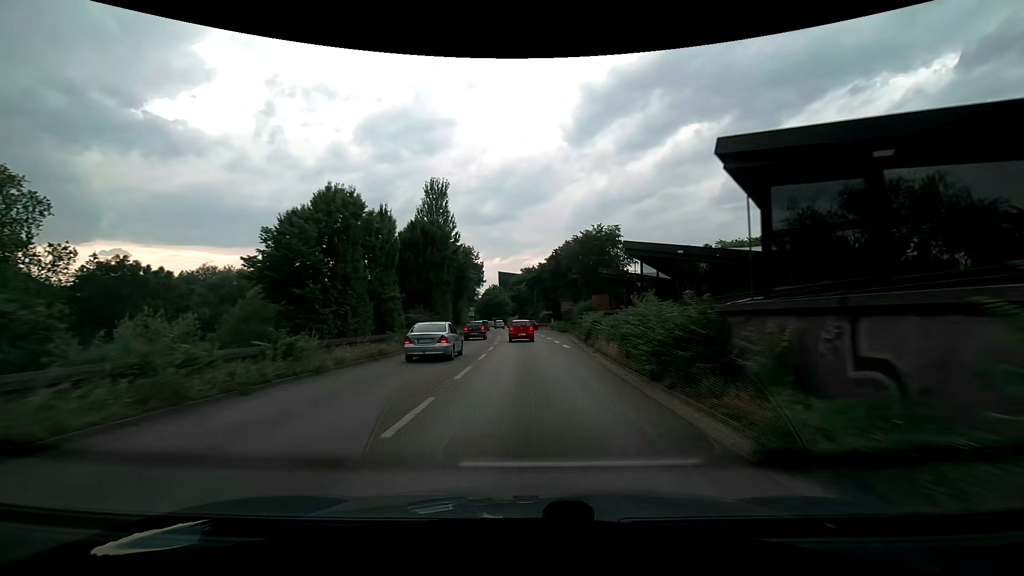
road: trunk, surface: asphalt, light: Day
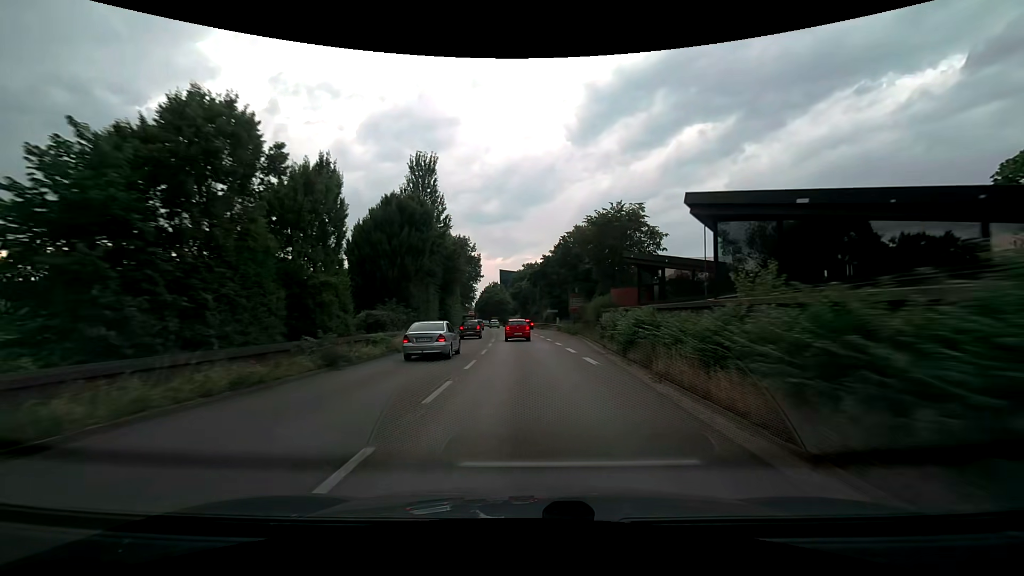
(0.0, +9.7) m; 0°
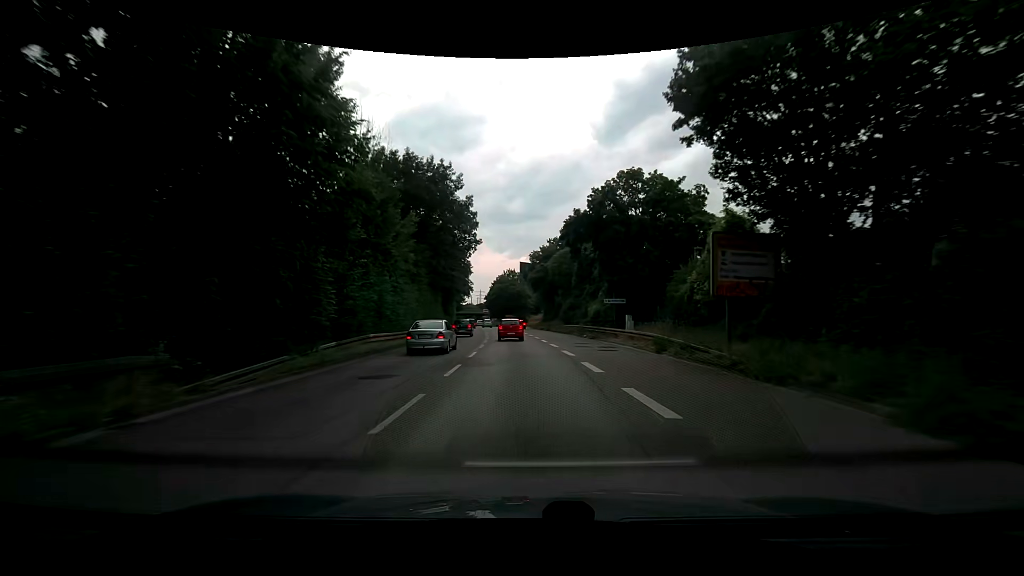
(-1.0, +38.1) m; -3°
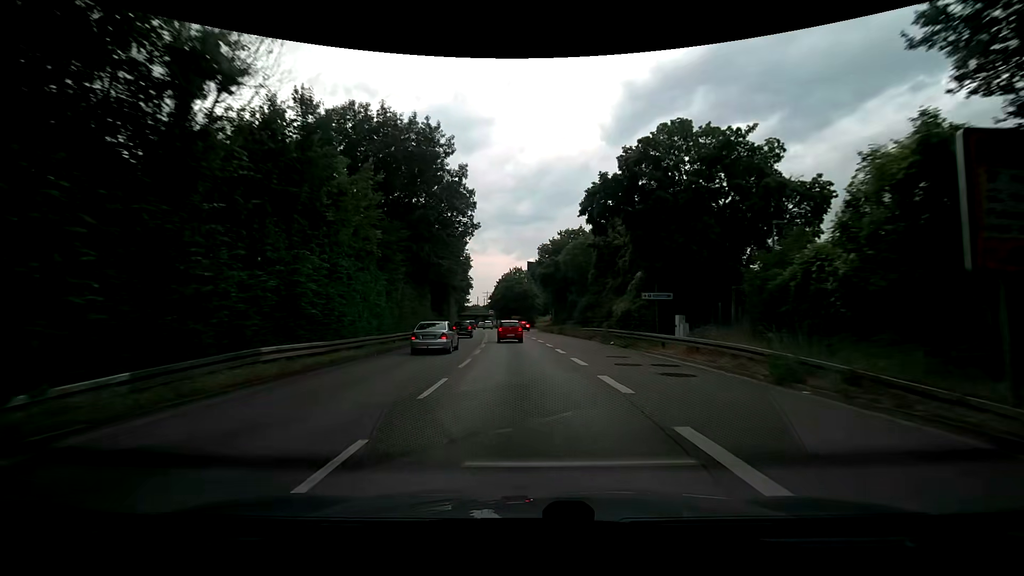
(-0.1, +9.3) m; -1°
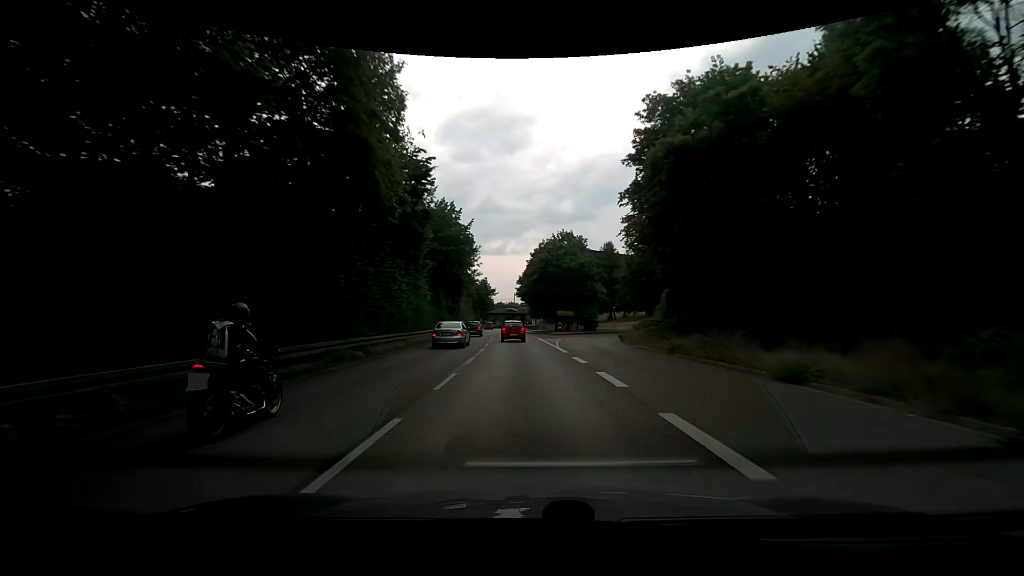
(-1.9, +47.0) m; -5°
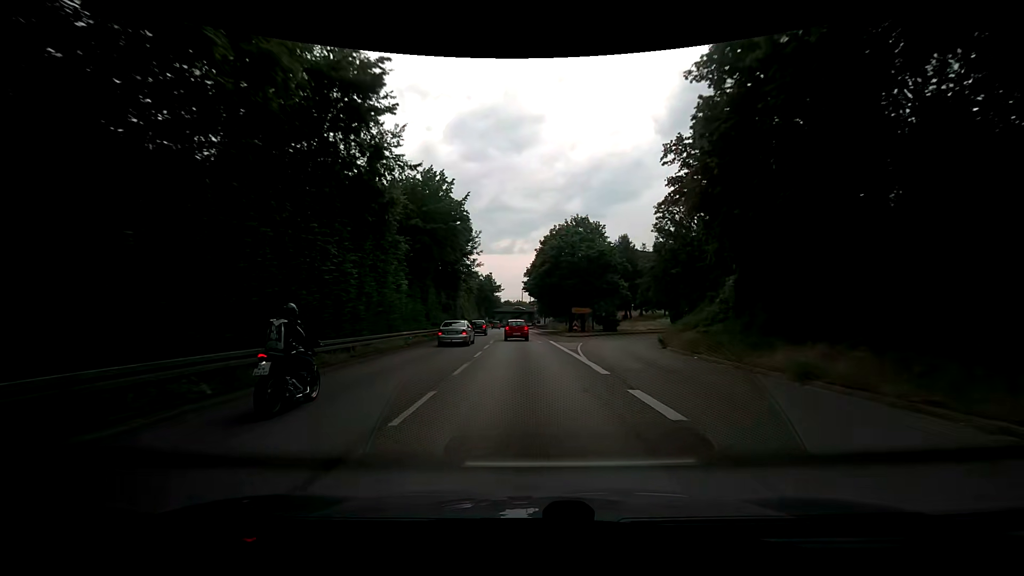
(-0.1, +9.5) m; -1°
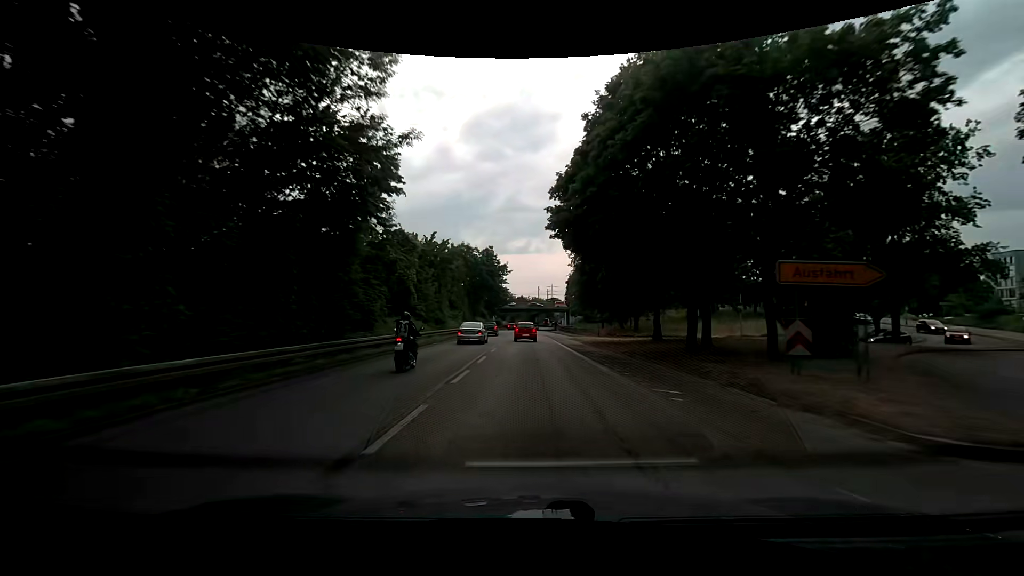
(-0.7, +37.5) m; -2°
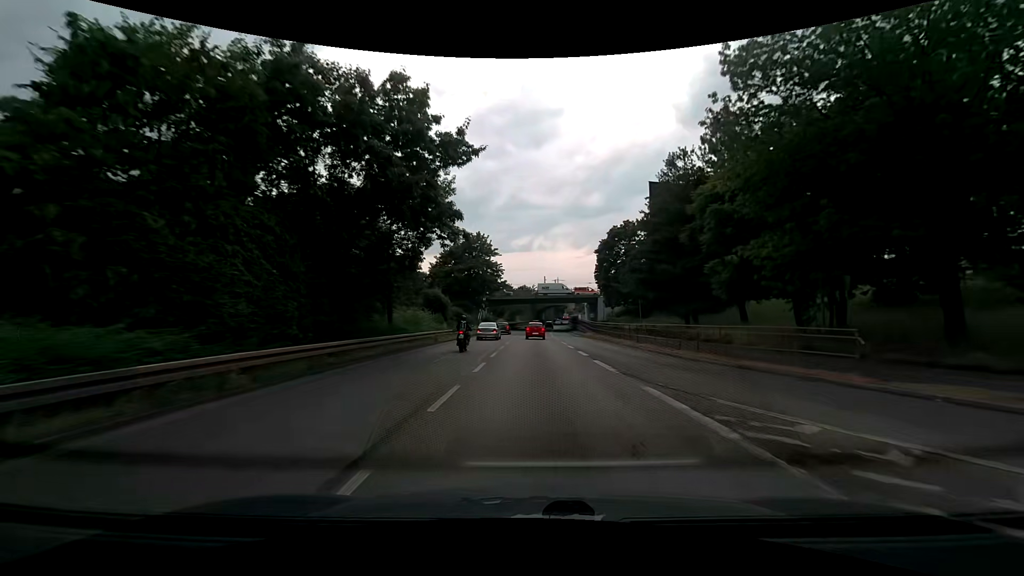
(-0.4, +45.8) m; -1°
(0, +10) (0, +20) (0, +30) (+1, +40) (+1, +50) (+1, +60) (+2, +70) (+2, +80) (+3, +90) (+3, +100) m
